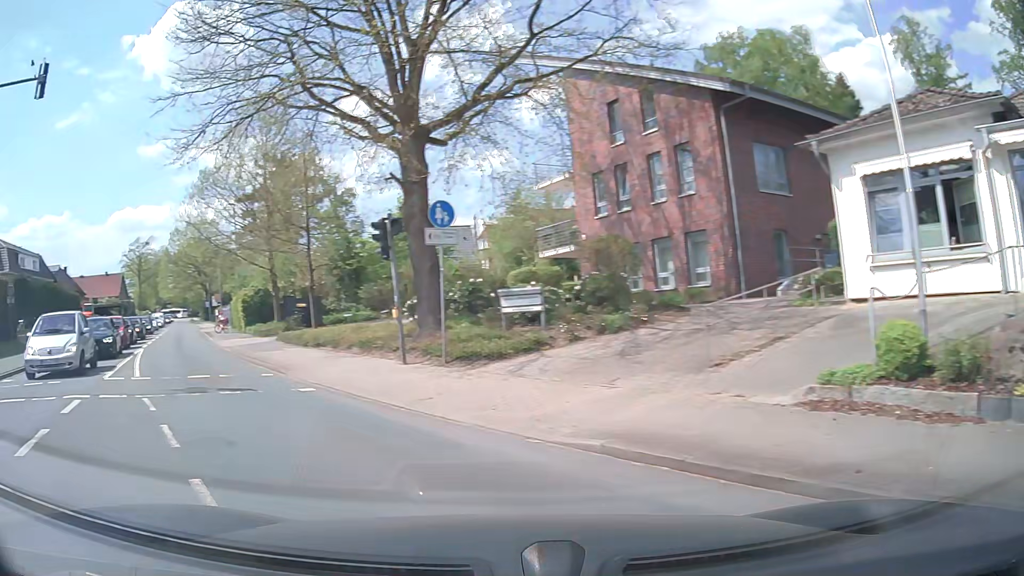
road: tertiary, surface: asphalt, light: Day
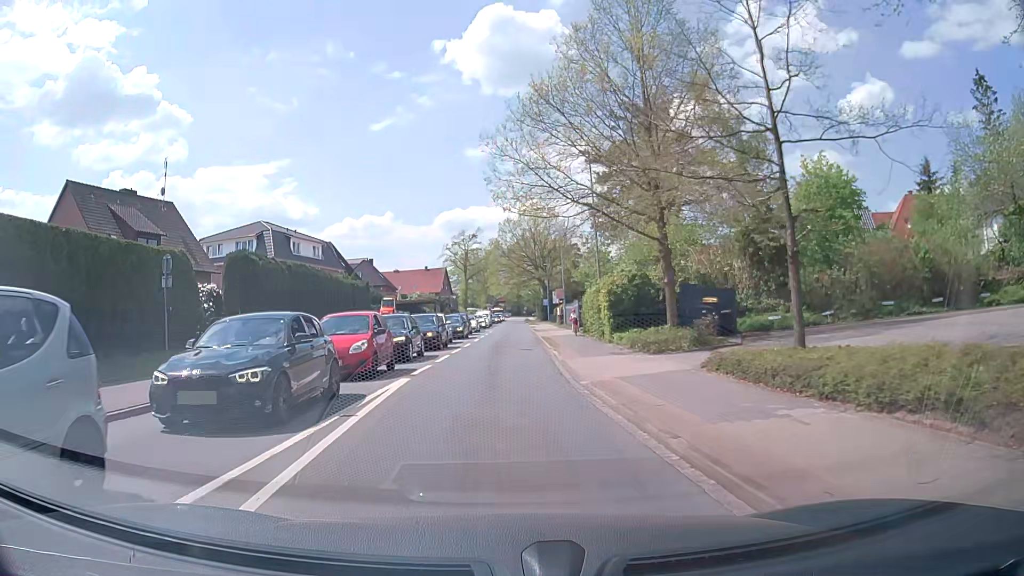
(-5.8, +14.2) m; -29°
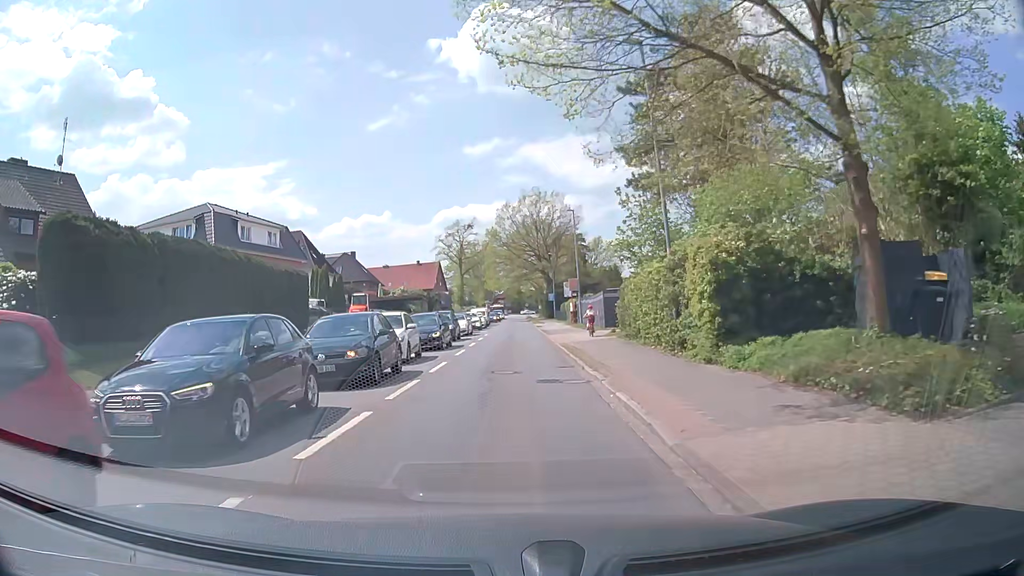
(+0.3, +13.3) m; 0°
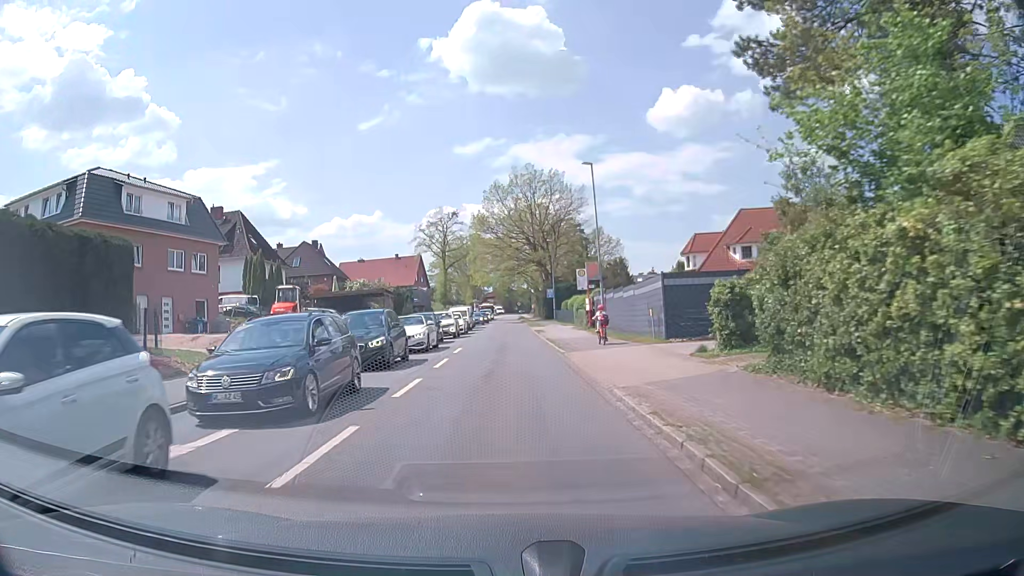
(+0.4, +16.4) m; +3°
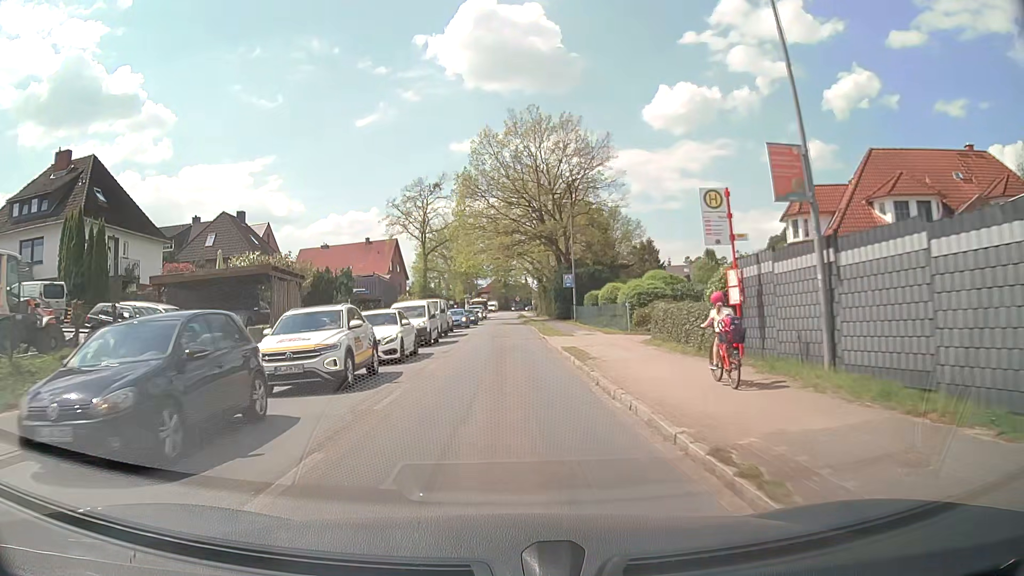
(-0.3, +24.5) m; 0°
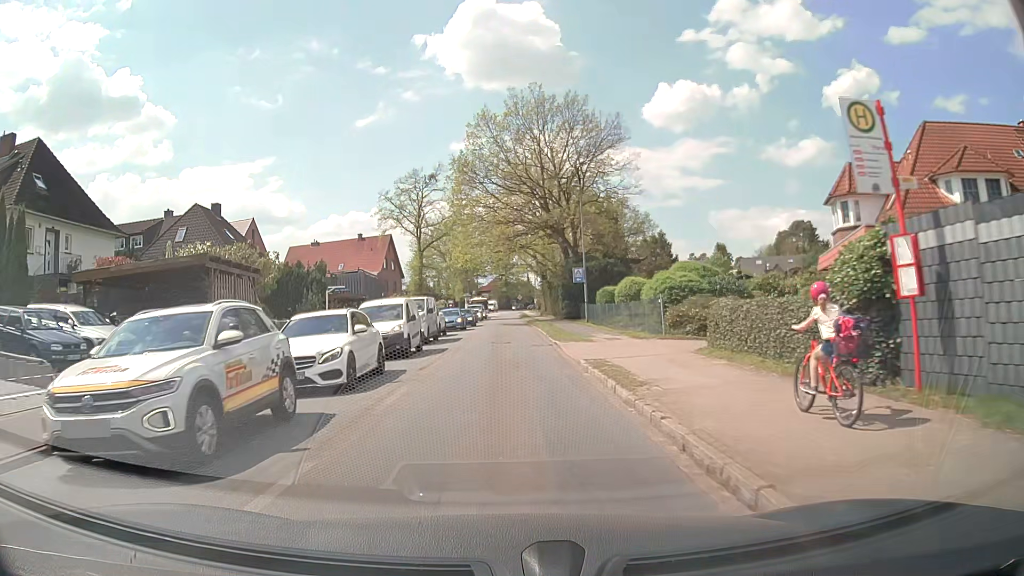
(0.0, +6.1) m; 0°
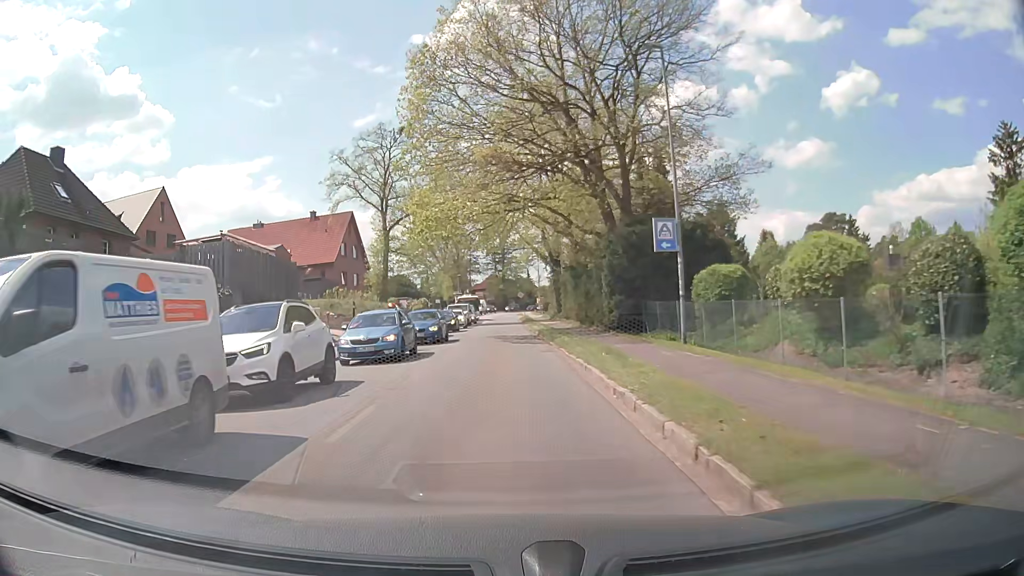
(+0.1, +23.6) m; 0°
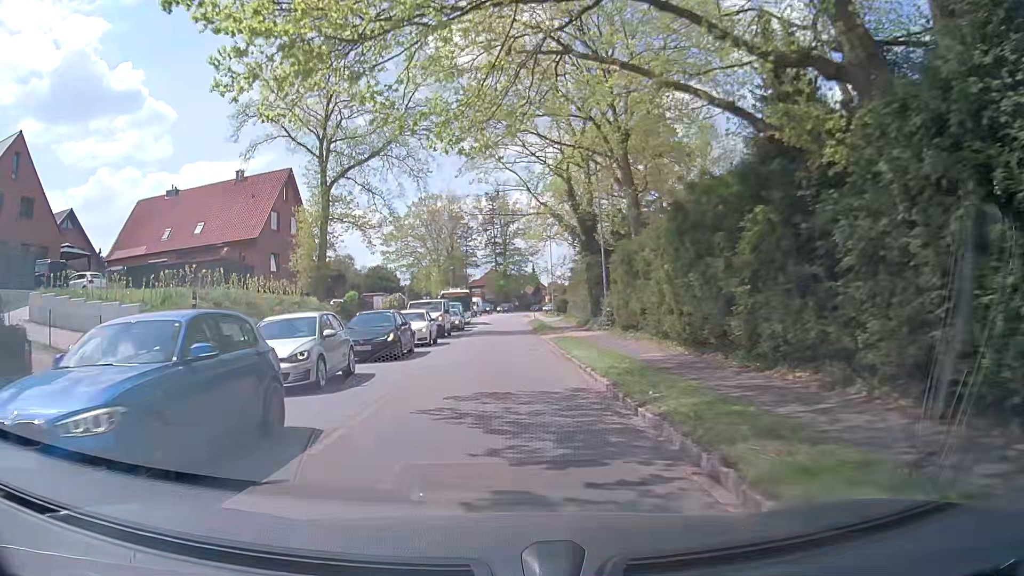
(-0.1, +22.9) m; -1°
(0, +10) (0, +20) (0, +30) (0, +40) (0, +50) (0, +60) (-1, +70) (-2, +80) (-1, +90) (0, +100) m
